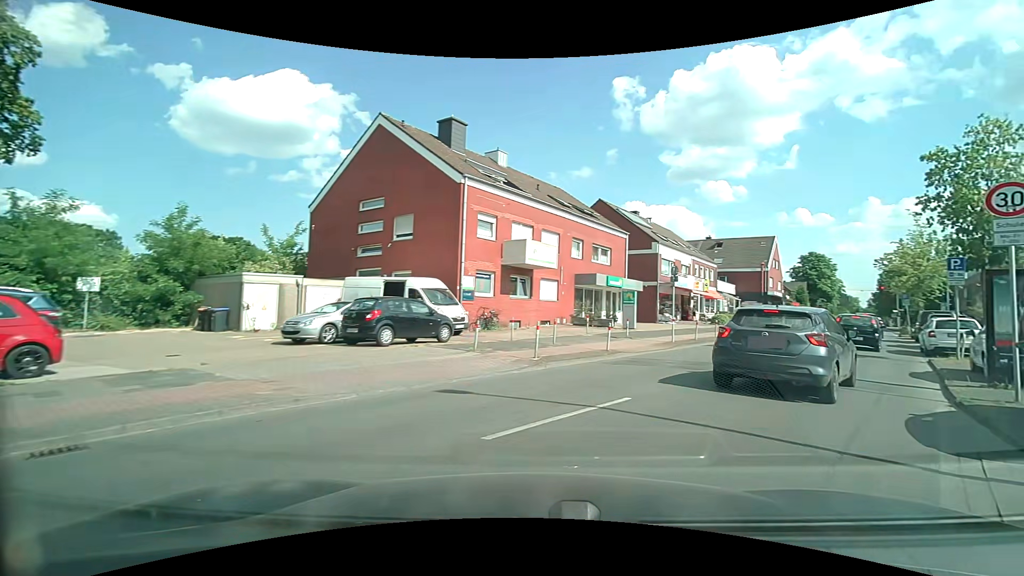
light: Day
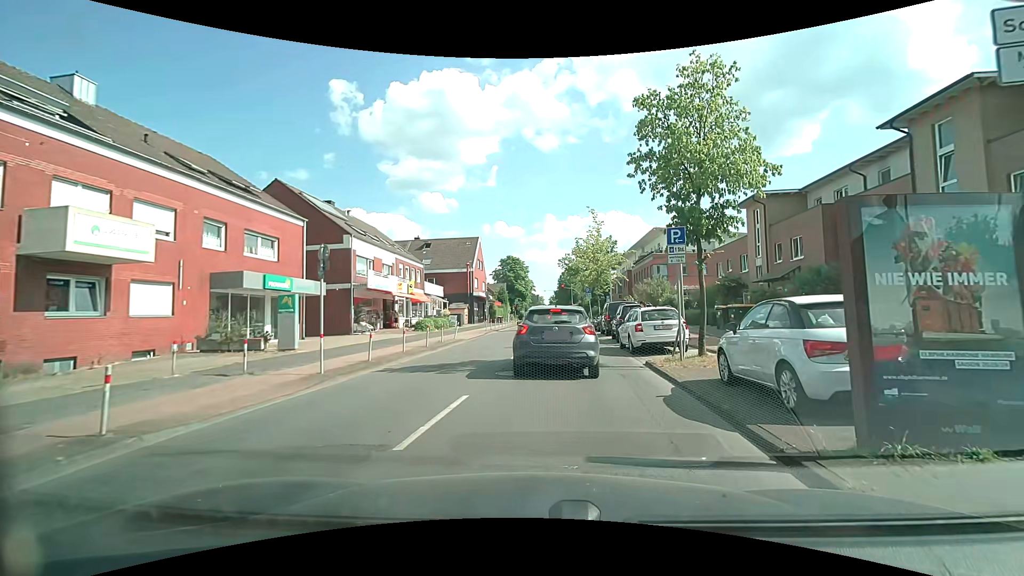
(+2.6, +8.0) m; +29°
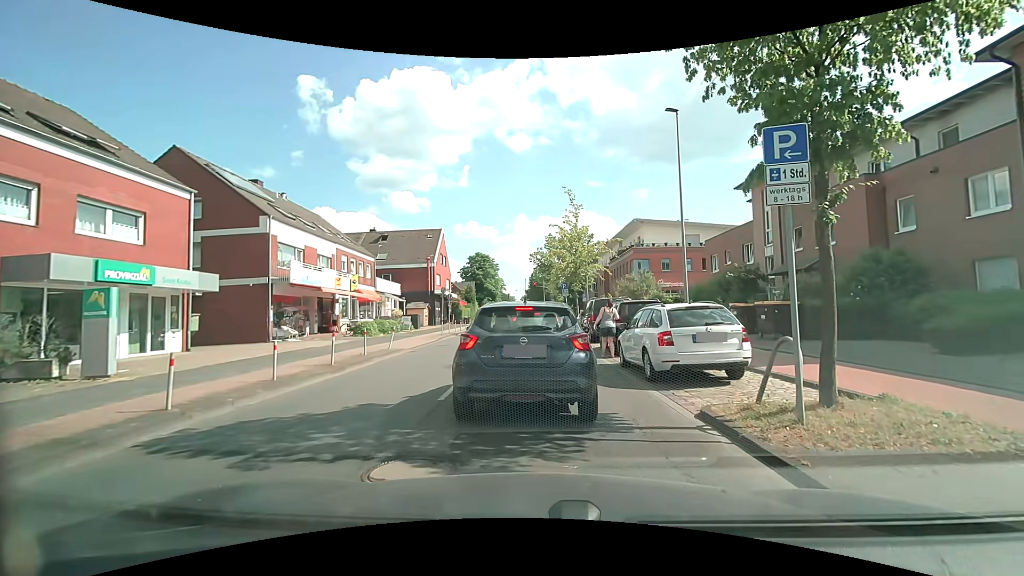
(+0.3, +6.3) m; +5°
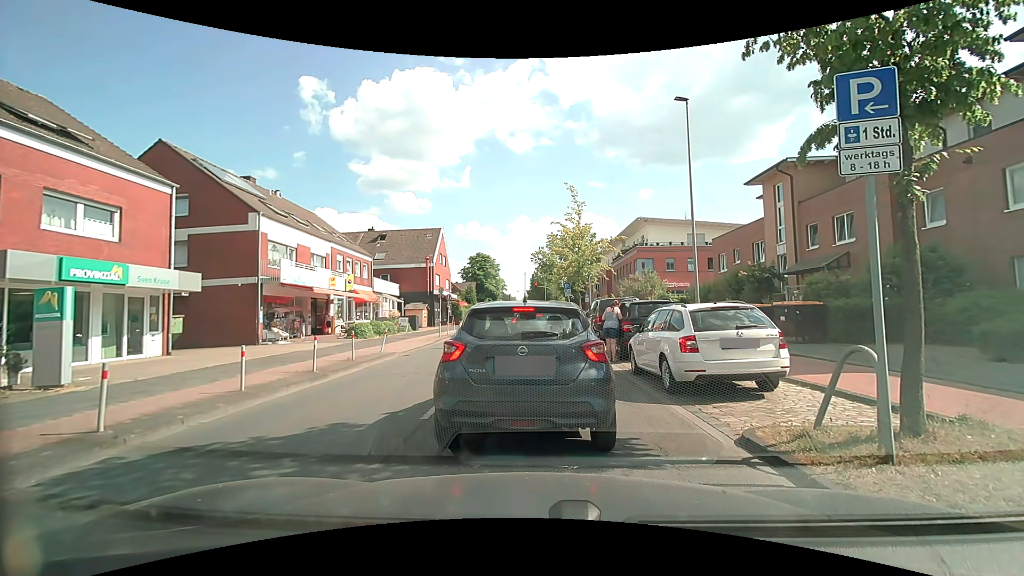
(0.0, +1.2) m; 0°
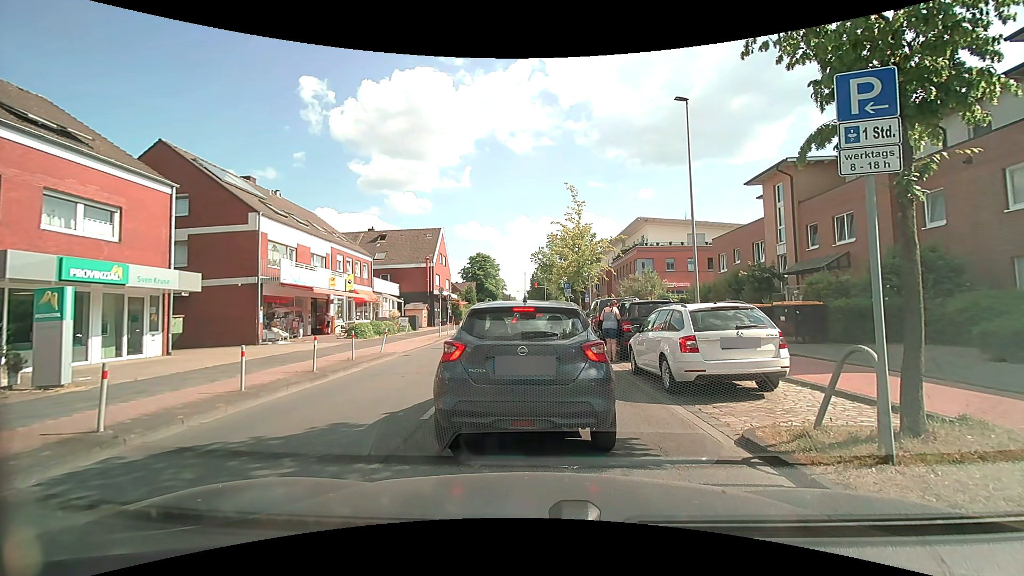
(0.0, 0.0) m; 0°
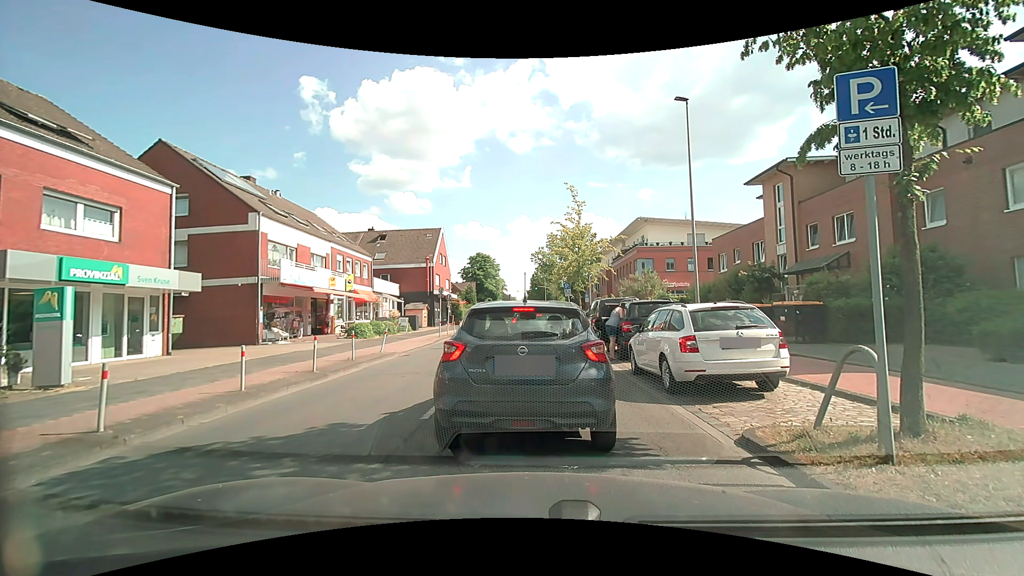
(0.0, 0.0) m; 0°
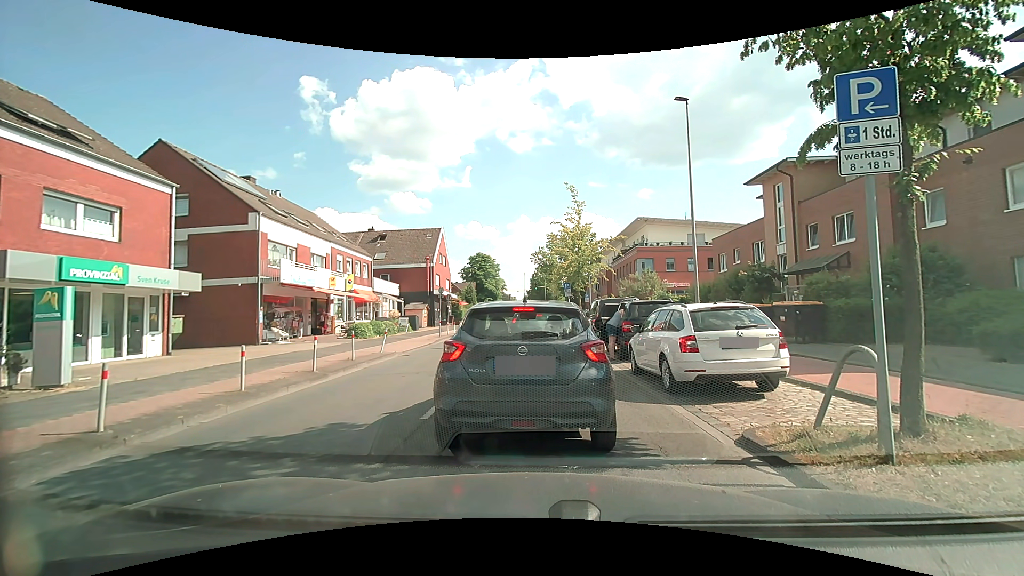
(0.0, 0.0) m; 0°
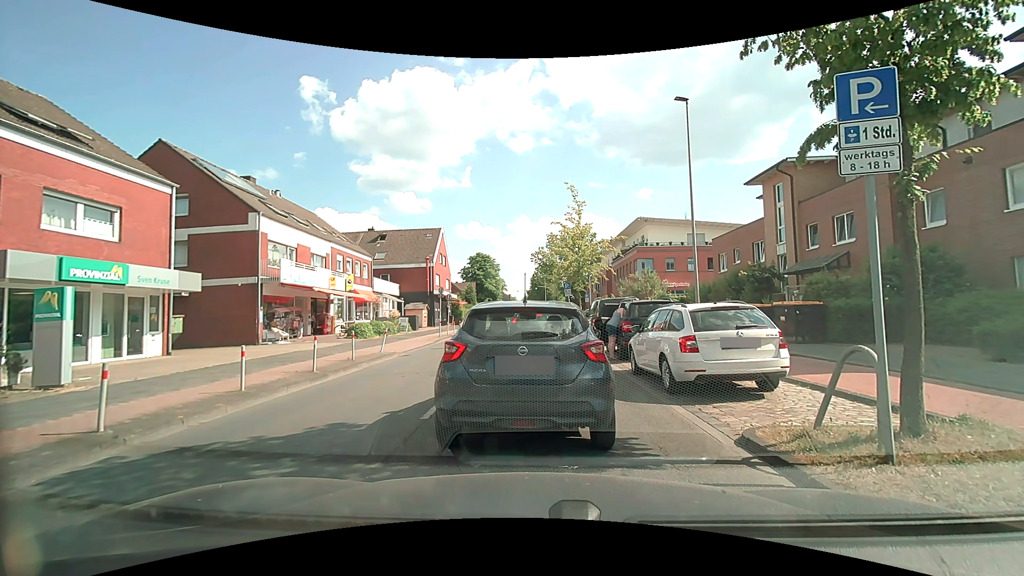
(0.0, 0.0) m; 0°
(0, +10) (-1, +20) (-1, +30) (-1, +40) (-2, +50) (-2, +60) (-3, +70) (-3, +80) (-4, +90) (-4, +100) m
